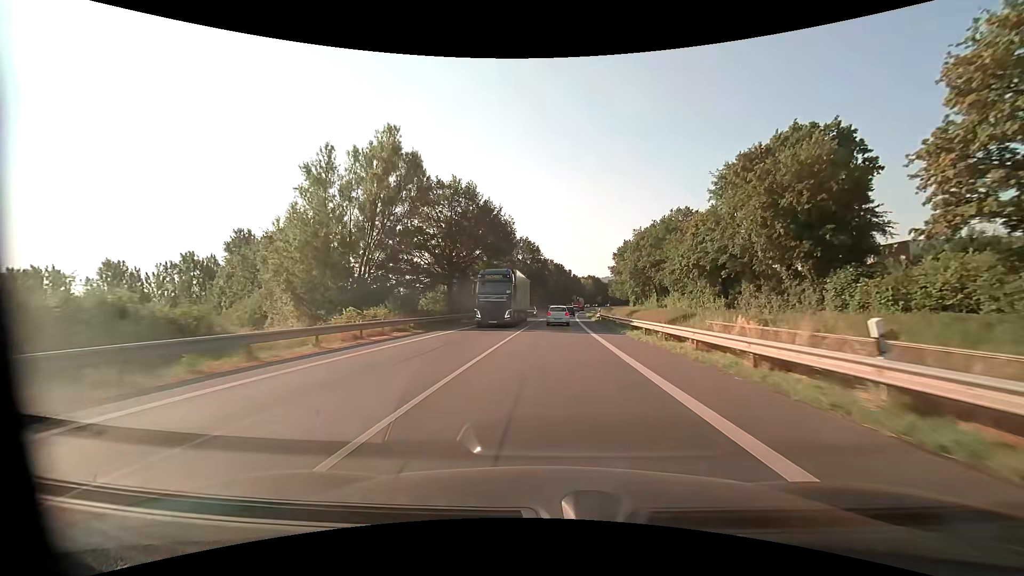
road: primary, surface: asphalt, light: Day
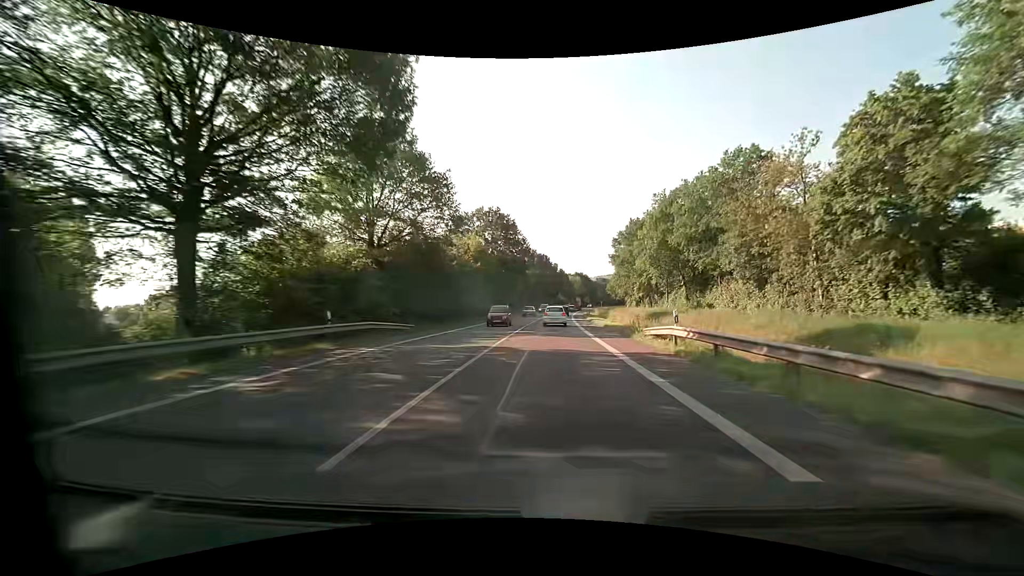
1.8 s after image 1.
(+0.5, +34.3) m; +2°
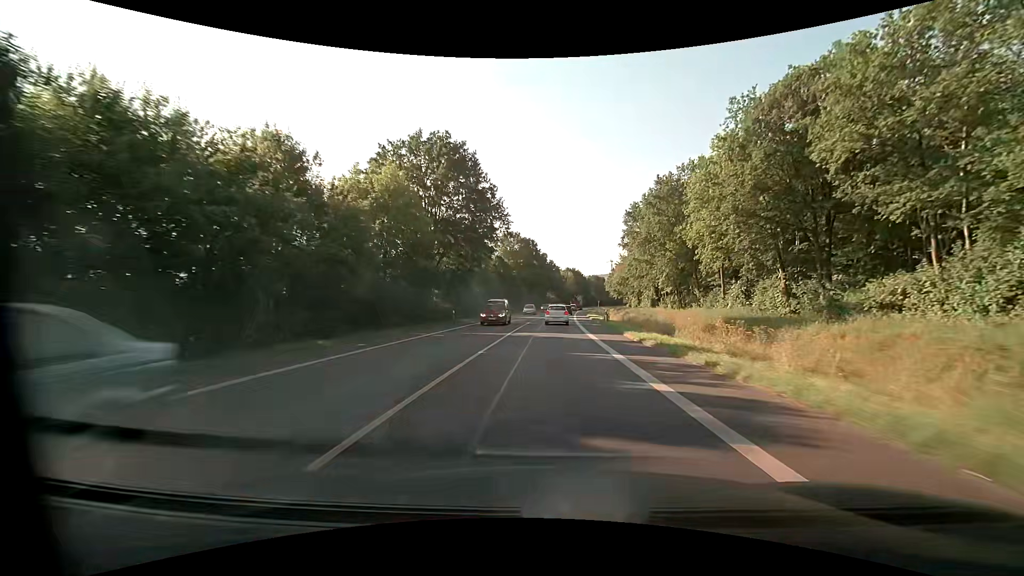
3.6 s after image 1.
(+0.4, +33.9) m; +1°
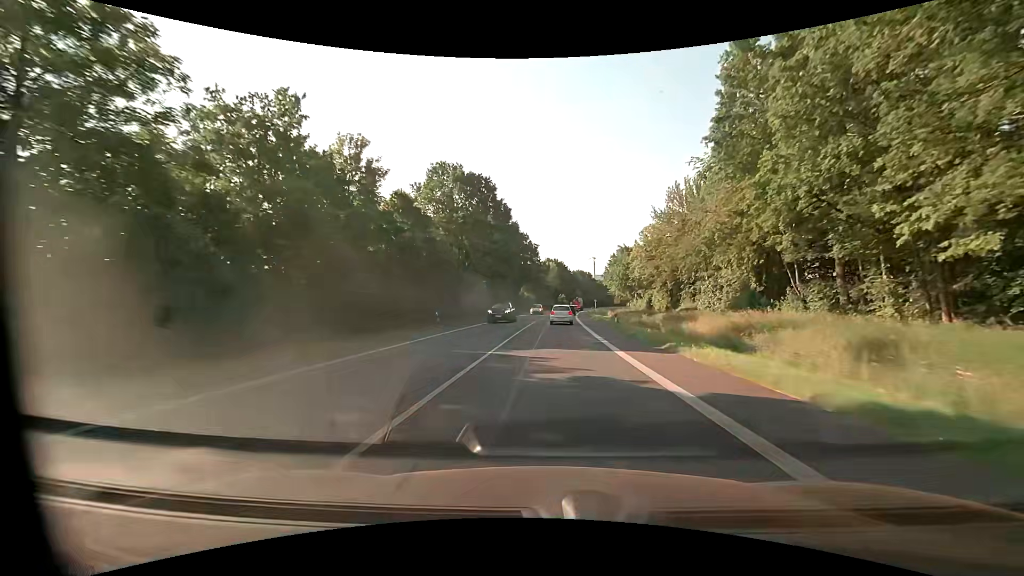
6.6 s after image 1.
(+1.4, +56.0) m; +3°
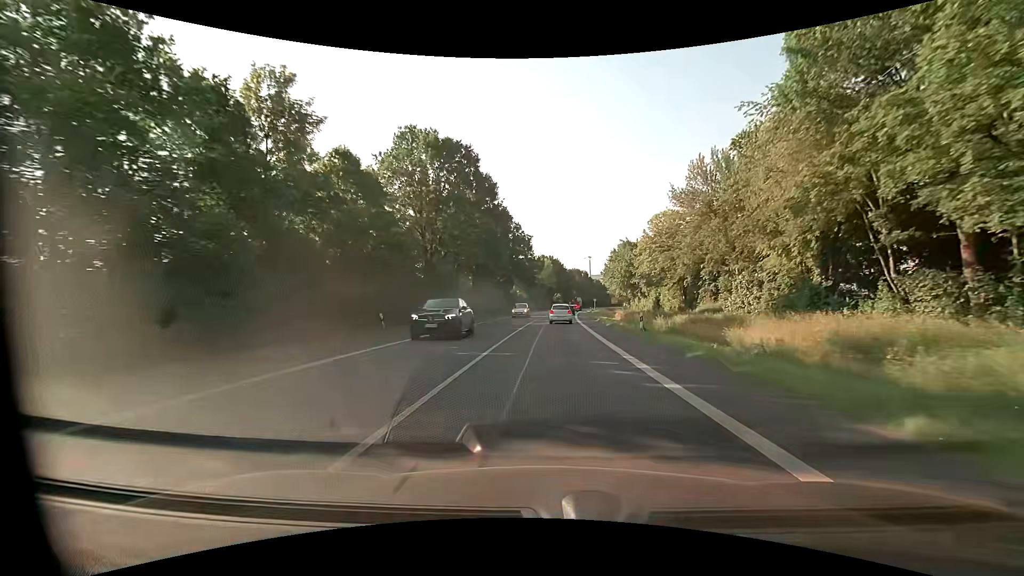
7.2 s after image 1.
(+0.1, +11.3) m; +1°
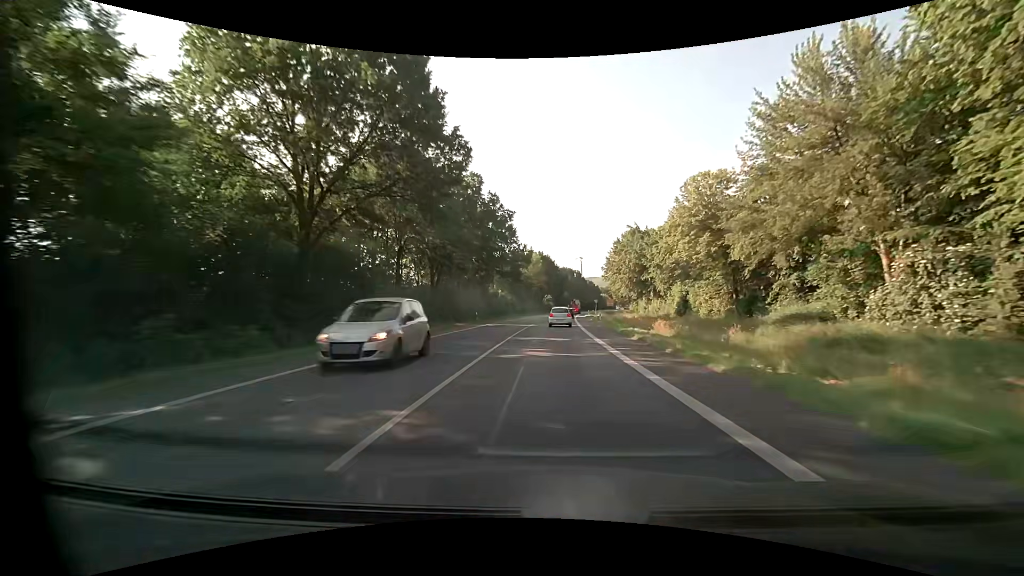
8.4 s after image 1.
(+0.3, +22.7) m; +1°
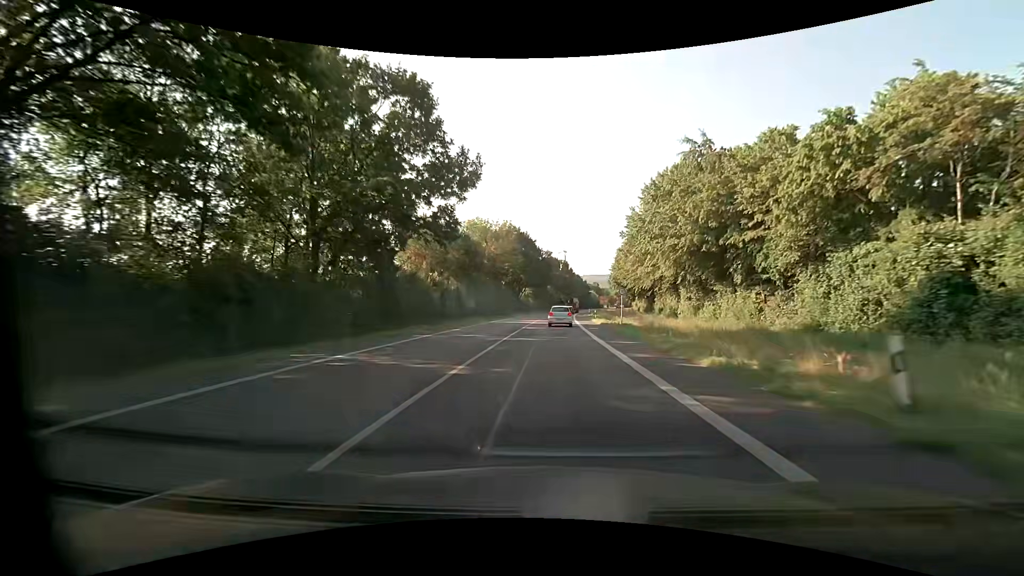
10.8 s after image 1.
(+0.9, +45.0) m; +2°
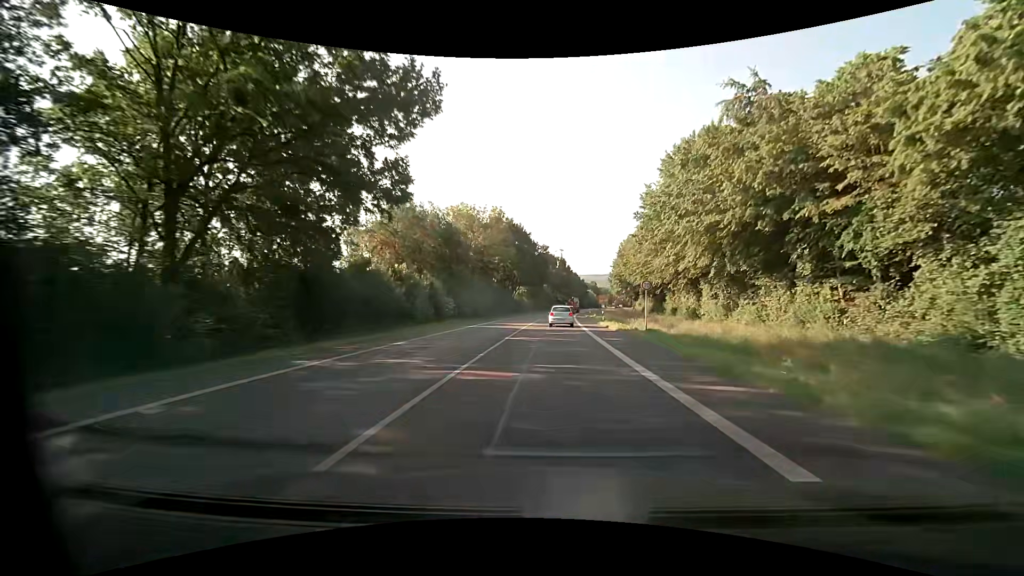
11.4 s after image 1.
(+0.1, +11.0) m; +1°
(0, +10) (0, +20) (0, +30) (+1, +40) (+1, +50) (+1, +60) (+2, +70) (+3, +80) (+3, +90) (+4, +100) m
